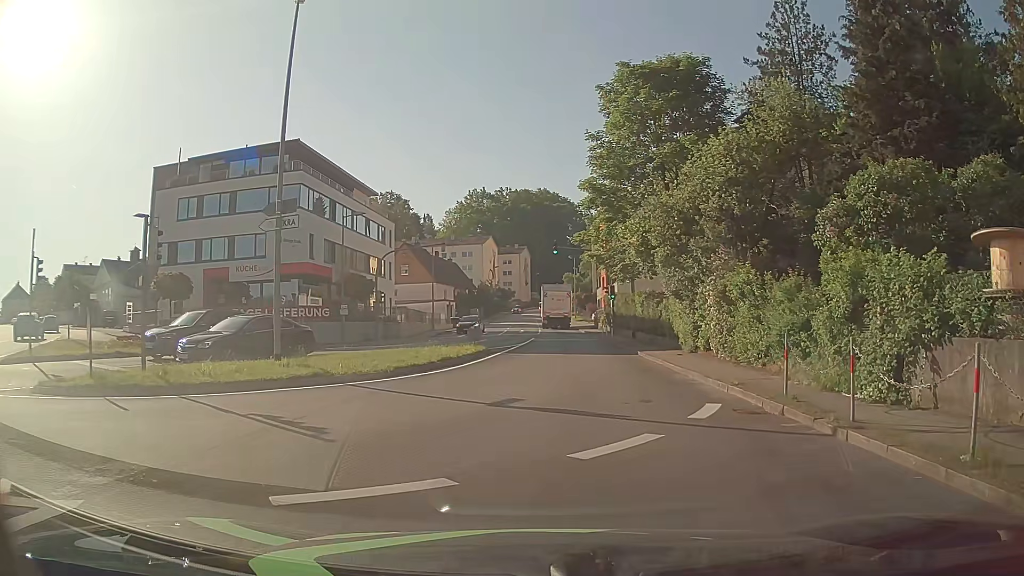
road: tertiary_link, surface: asphalt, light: Day
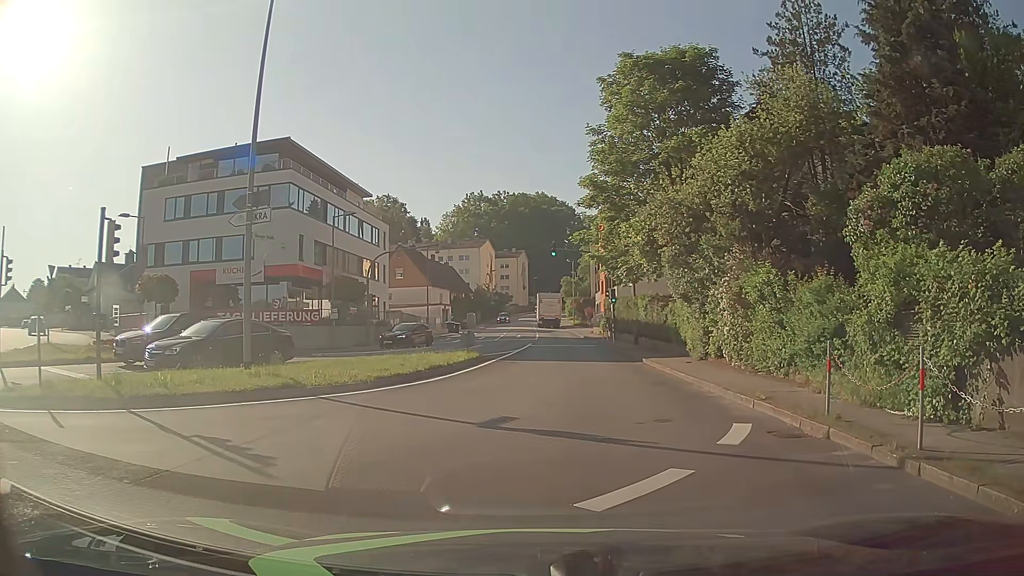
(0.0, +1.5) m; -2°
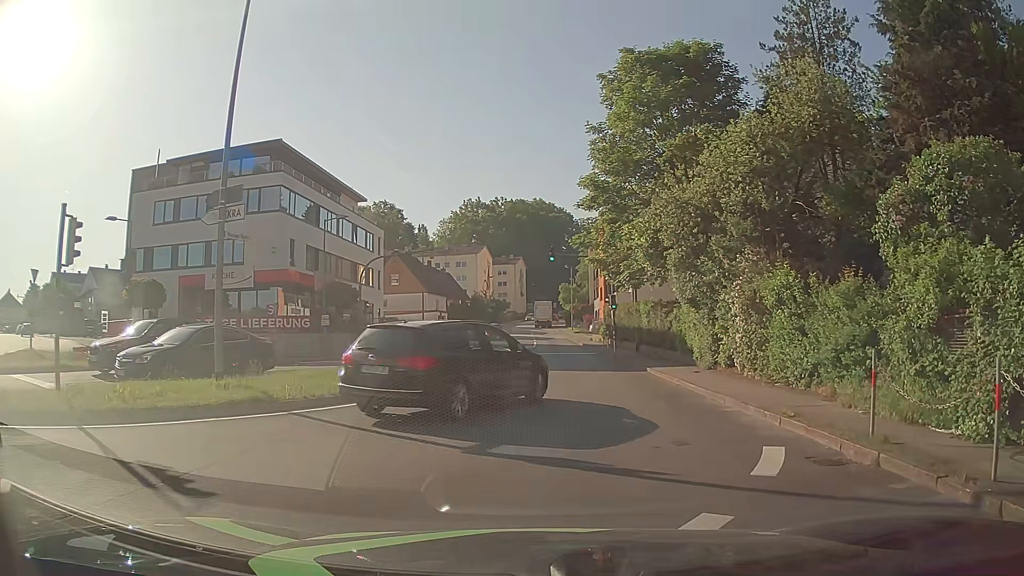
(0.0, +1.6) m; +2°
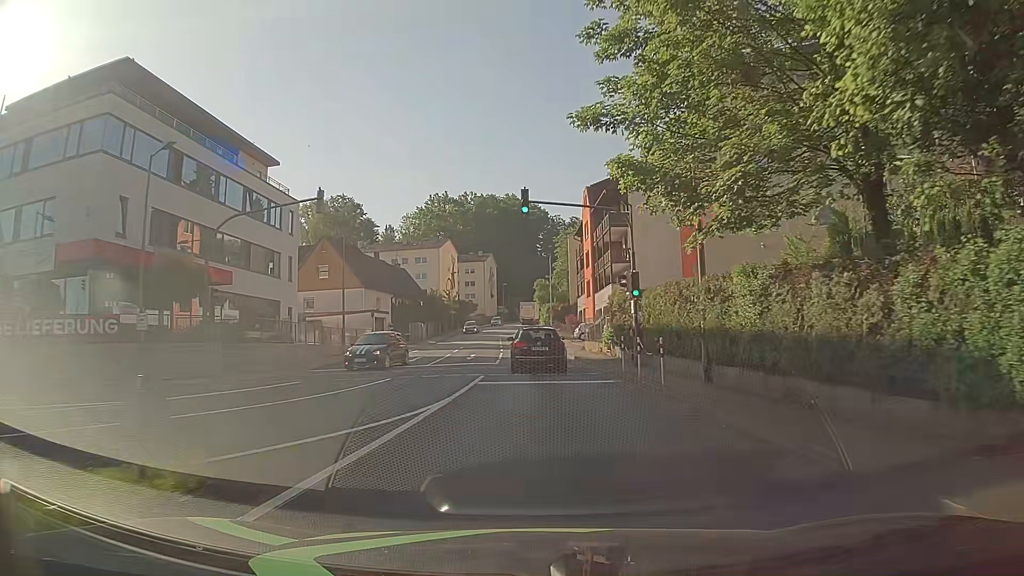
(+0.1, +18.4) m; +1°
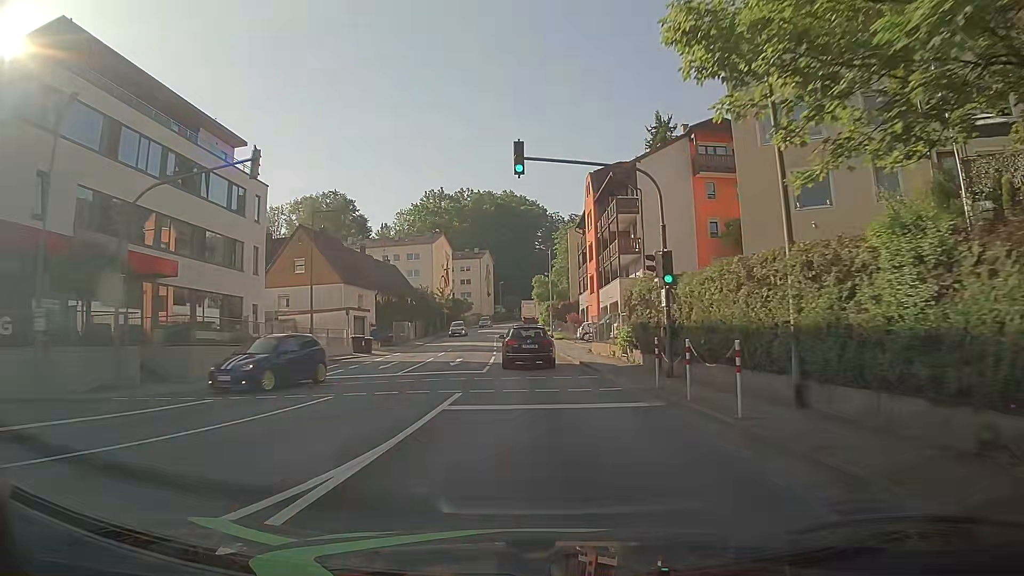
(0.0, +5.9) m; 0°
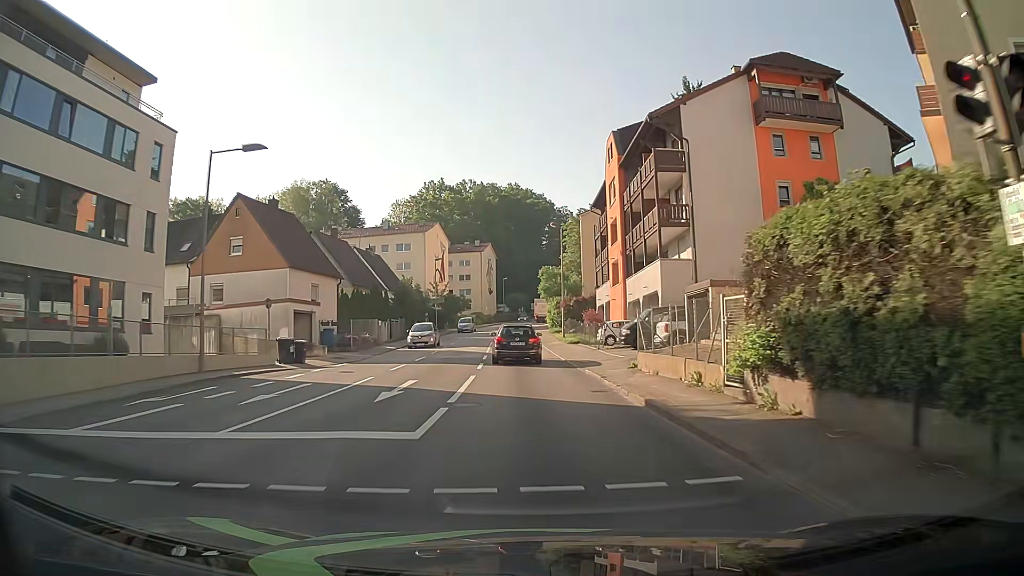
(+0.1, +13.2) m; +1°
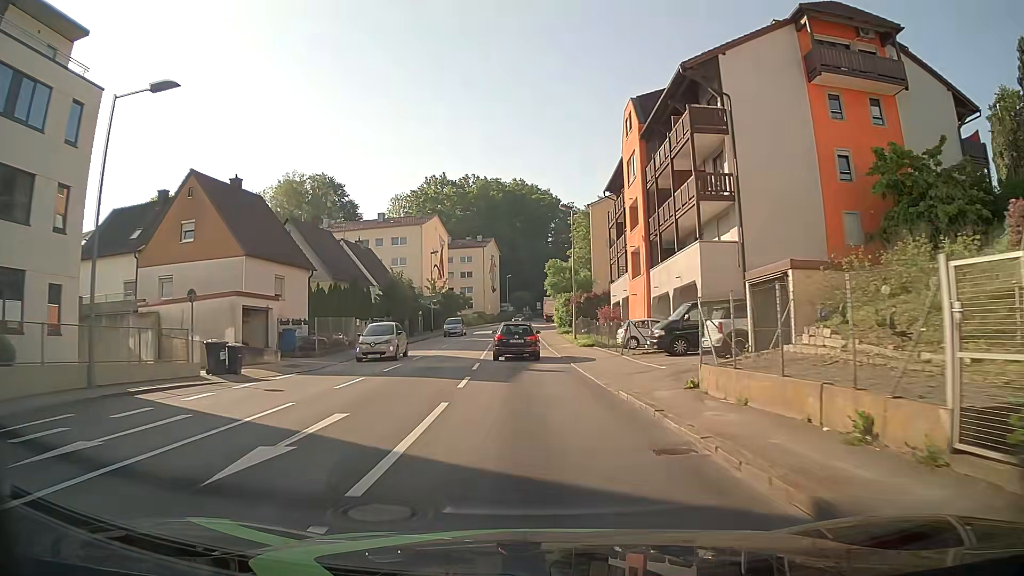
(-0.1, +7.0) m; -1°
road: tertiary
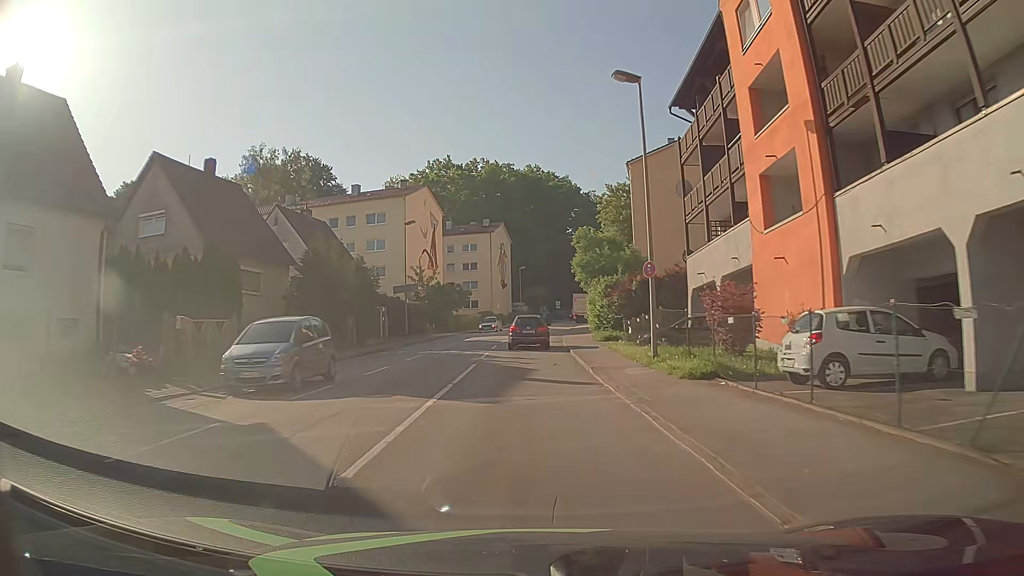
(-0.3, +21.4) m; -1°
